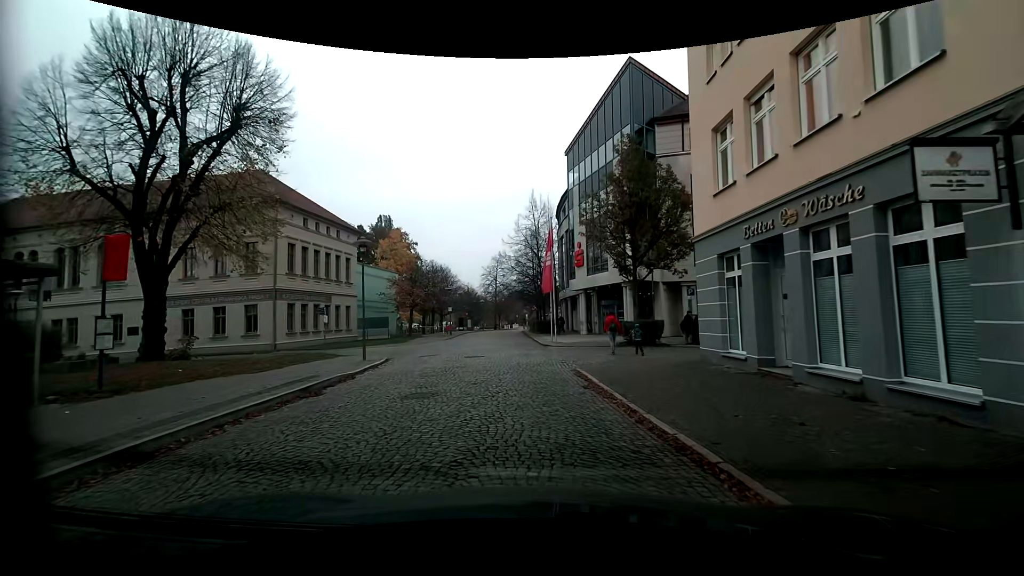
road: residential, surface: sett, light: Day
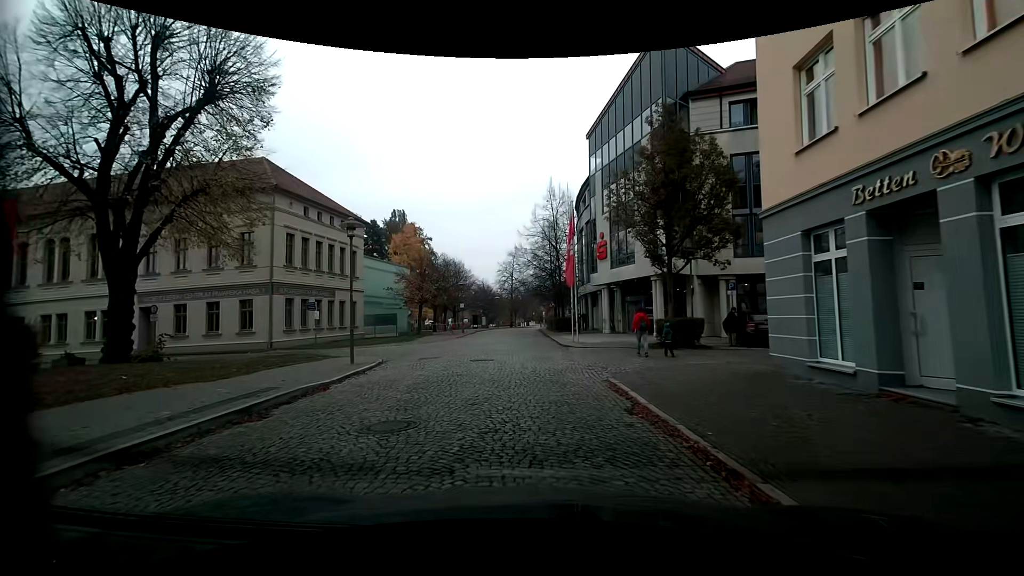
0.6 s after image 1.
(-0.1, +3.1) m; -2°
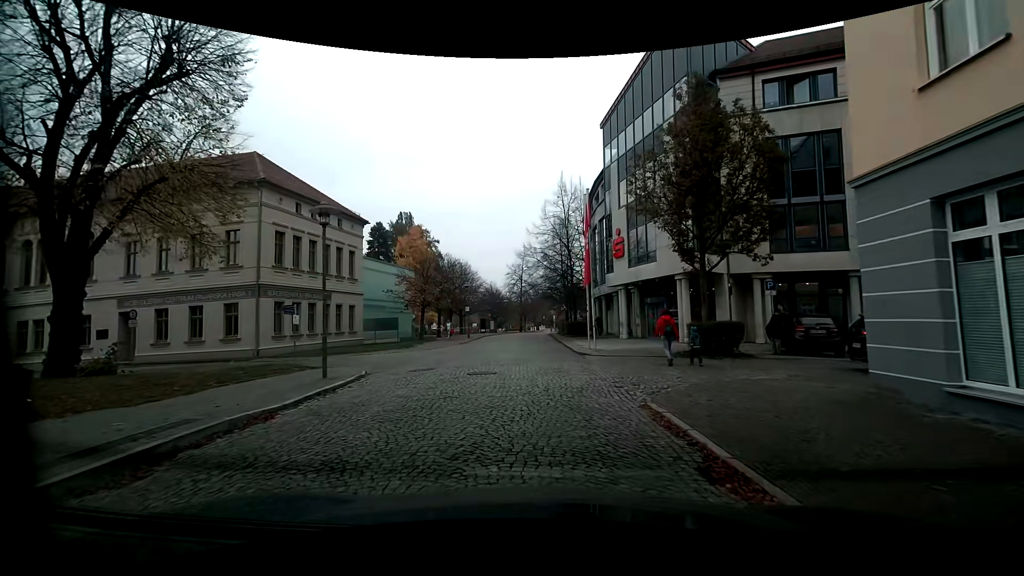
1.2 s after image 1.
(0.0, +2.8) m; 0°
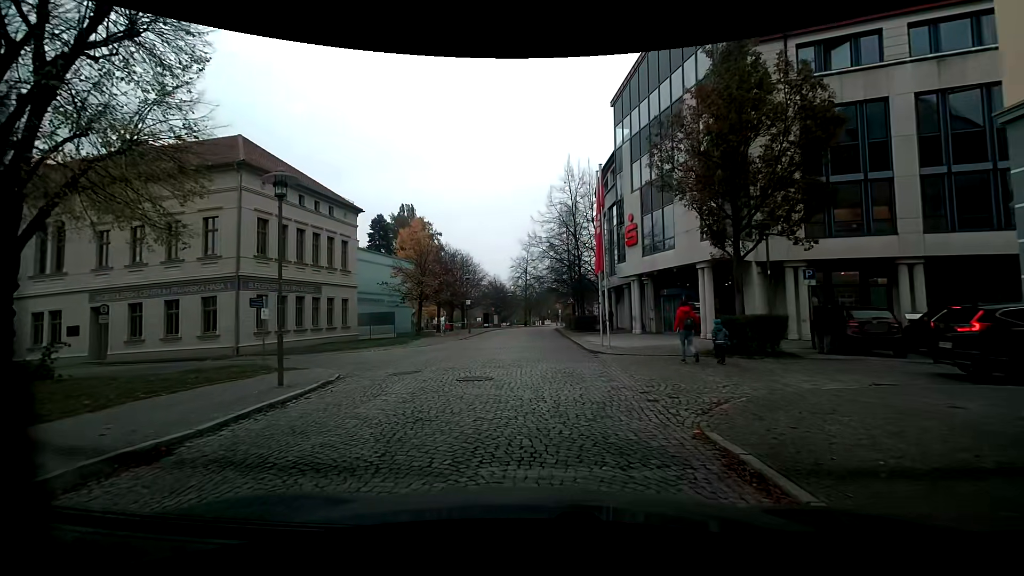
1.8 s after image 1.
(0.0, +2.5) m; 0°
